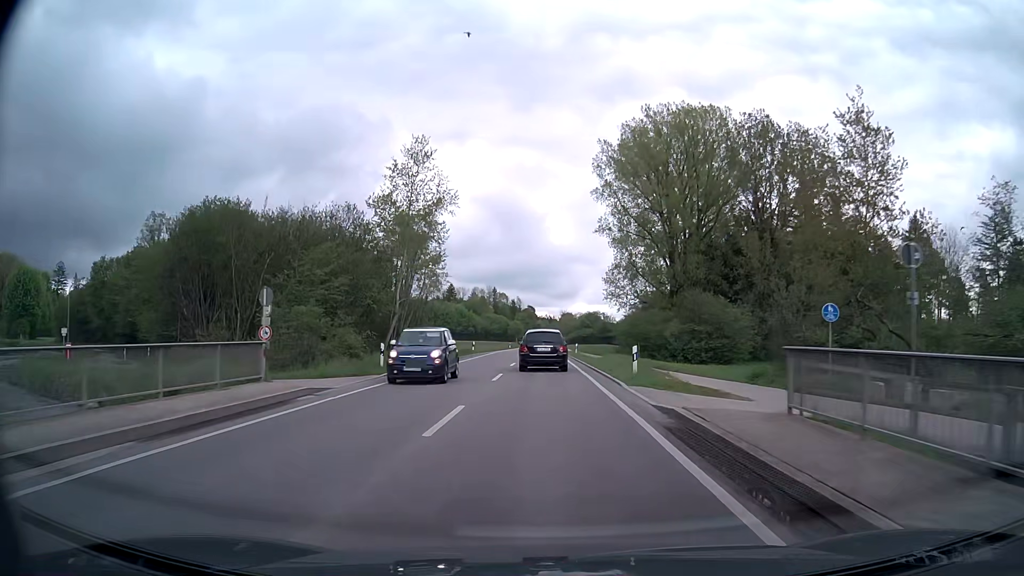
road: primary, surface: asphalt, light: Day
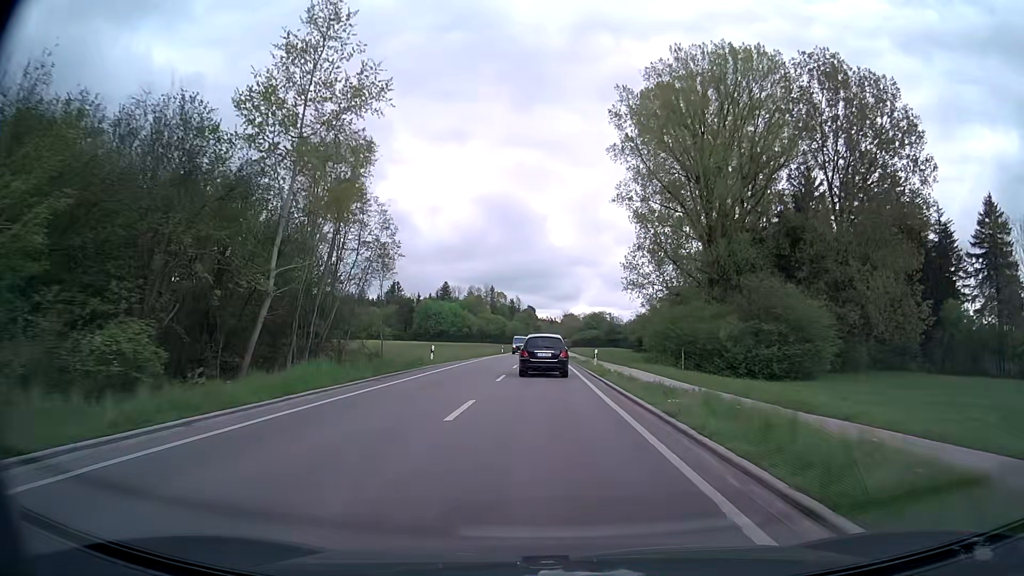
(0.0, +21.8) m; 0°
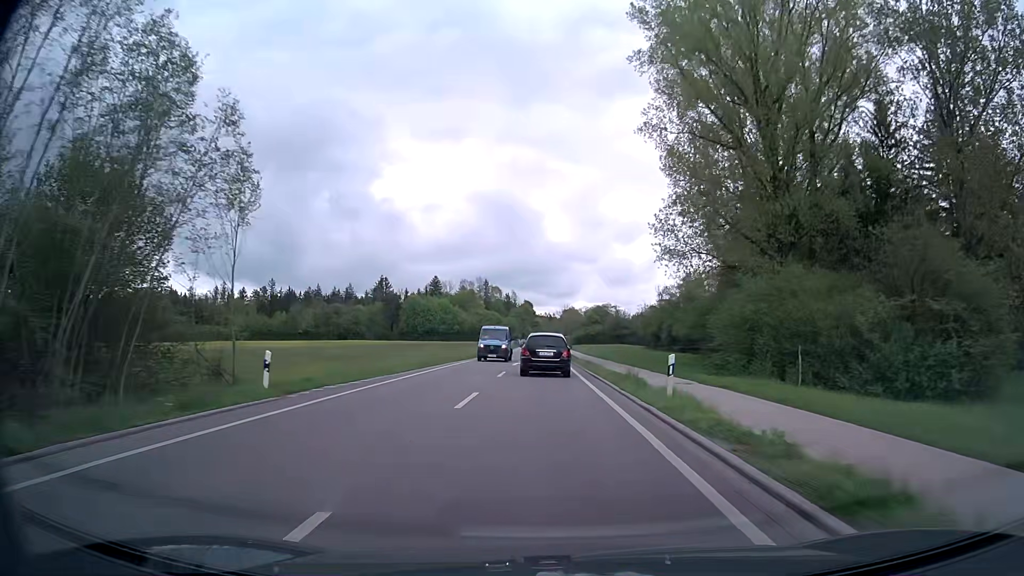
(+0.1, +22.5) m; 0°
(0, +10) (0, +20) (0, +30) (0, +40) (0, +50) (0, +60) (0, +70) (0, +80) (0, +90) (0, +100) m
